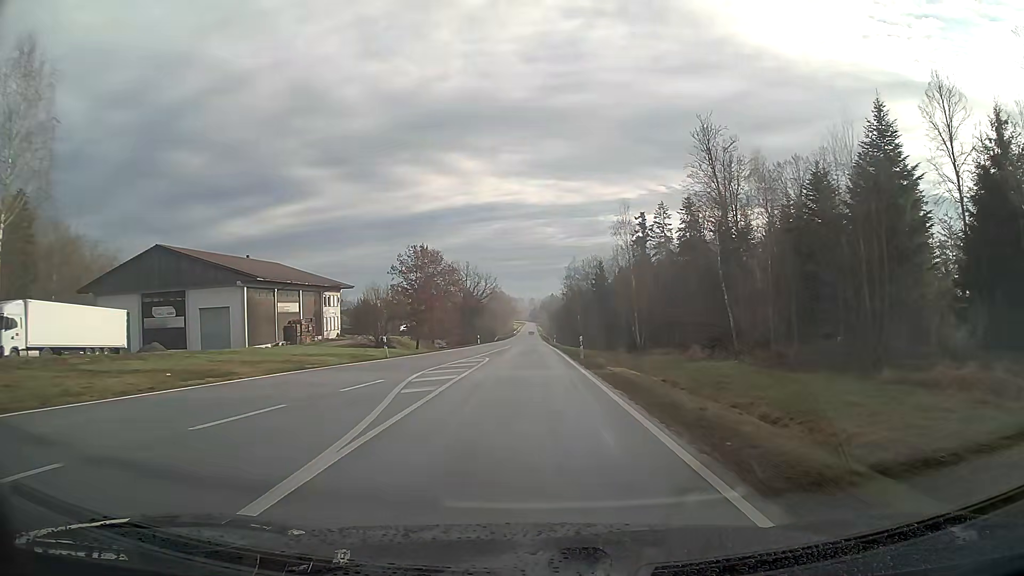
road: secondary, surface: asphalt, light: Day
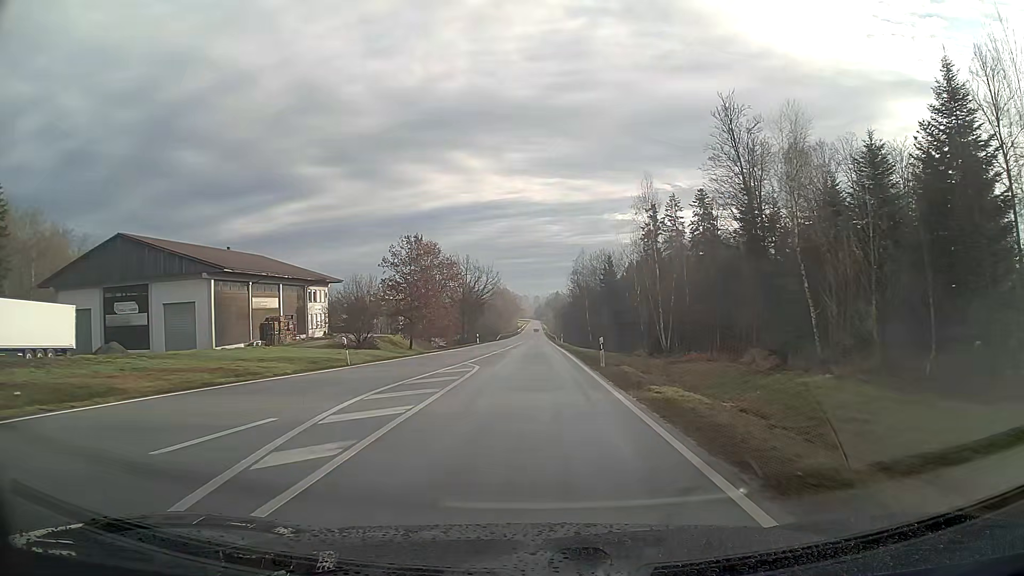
(0.0, +8.0) m; 0°
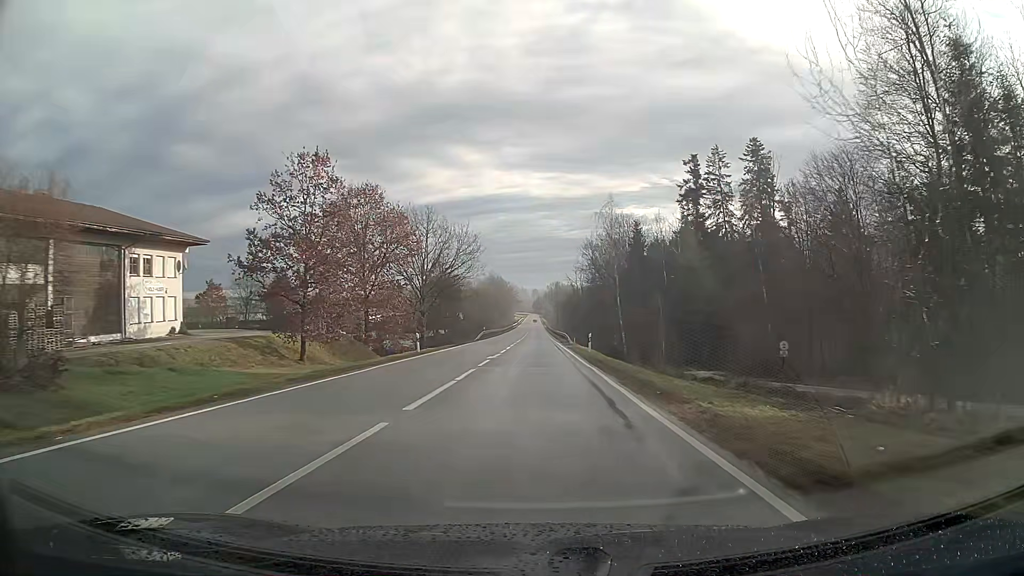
(0.0, +38.1) m; 0°
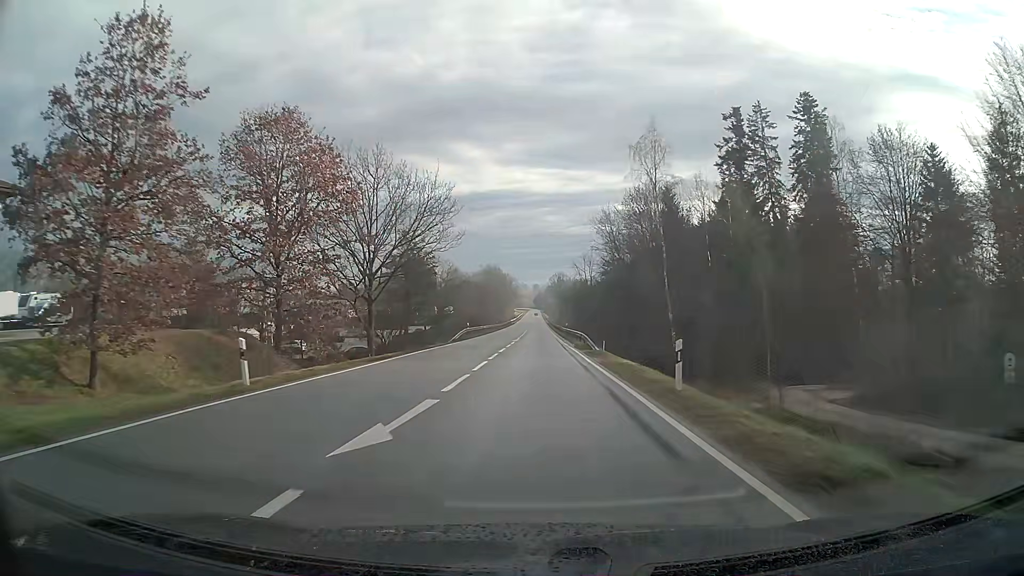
(0.0, +22.5) m; 0°
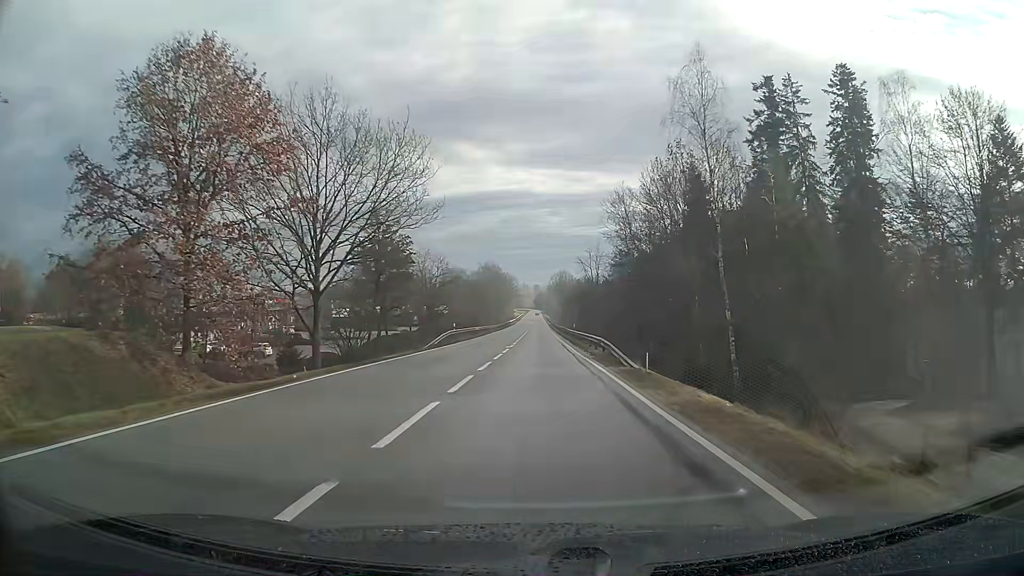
(0.0, +11.9) m; 0°
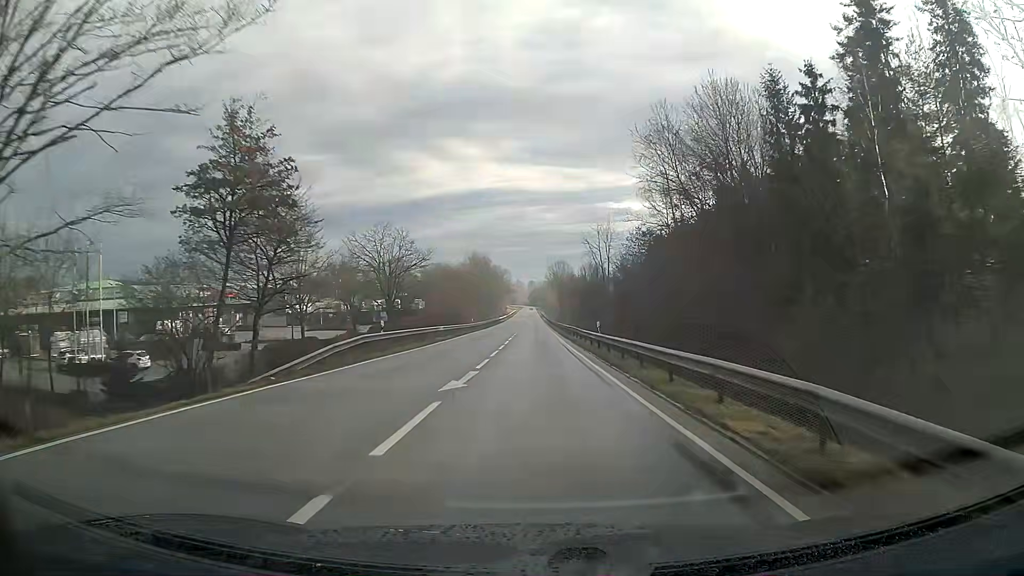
(+0.1, +24.5) m; 0°
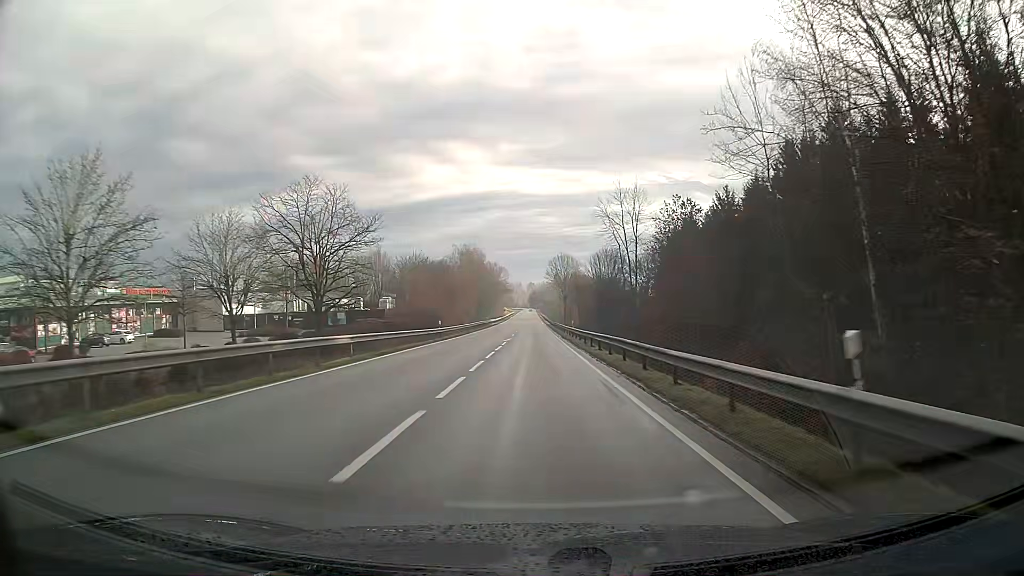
(0.0, +25.3) m; 0°
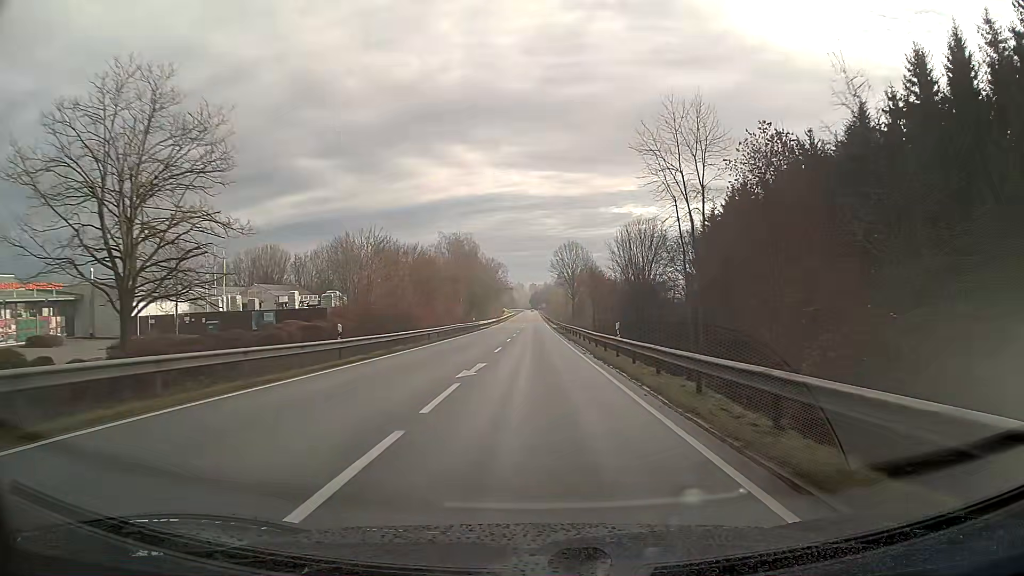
(0.0, +26.0) m; 0°
